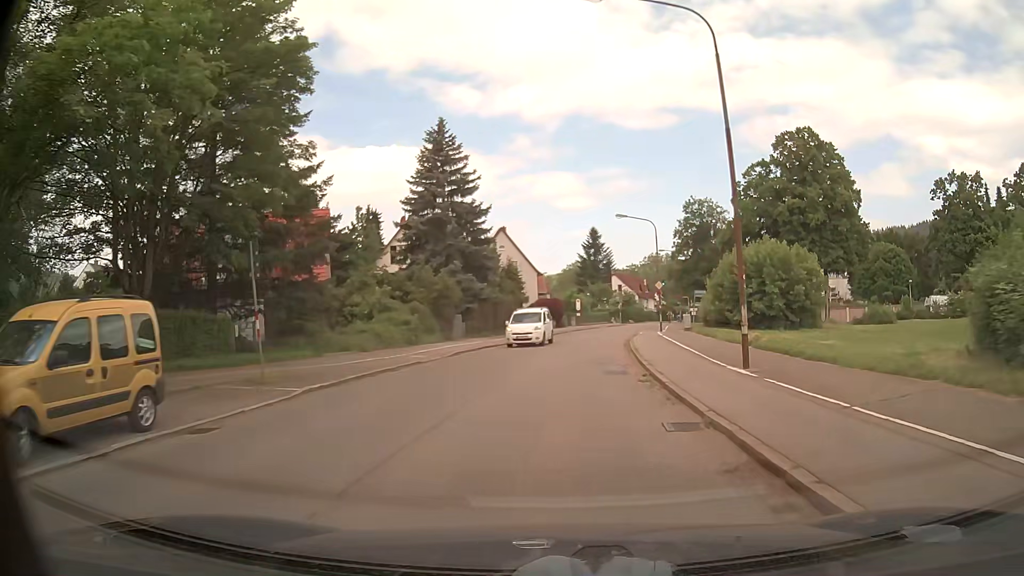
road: tertiary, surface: asphalt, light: Day
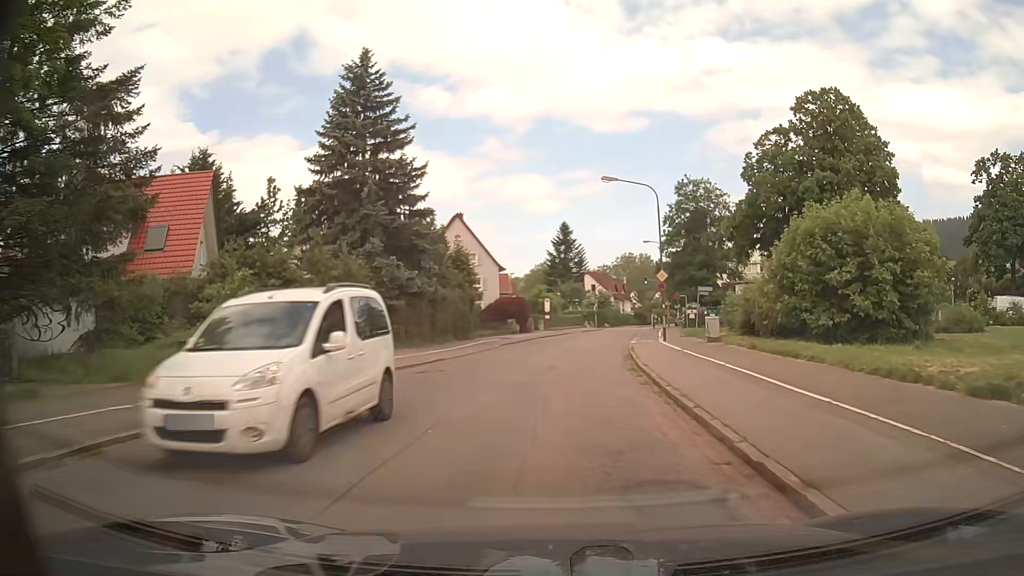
(+0.4, +13.4) m; +3°
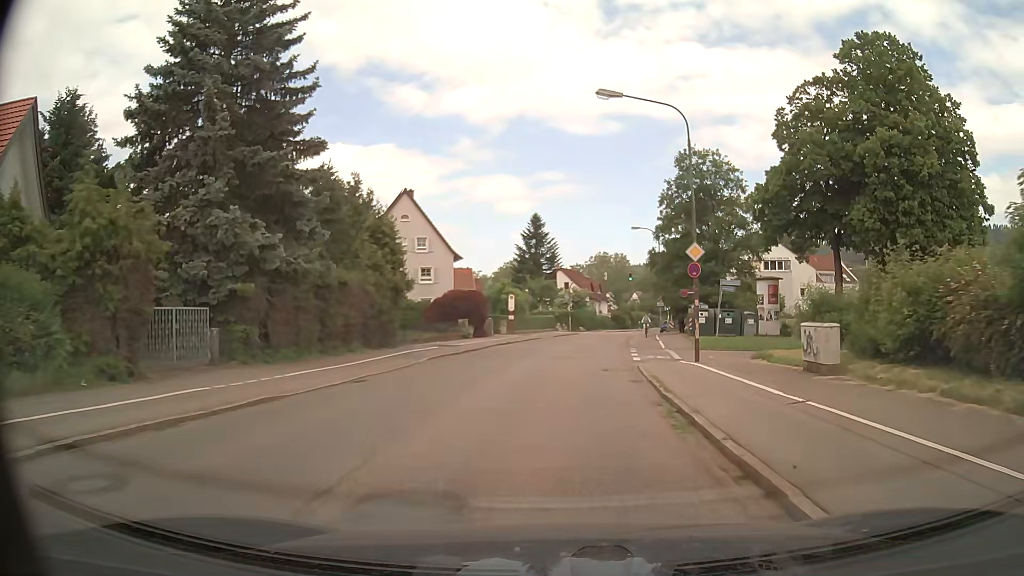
(+0.1, +13.4) m; +2°
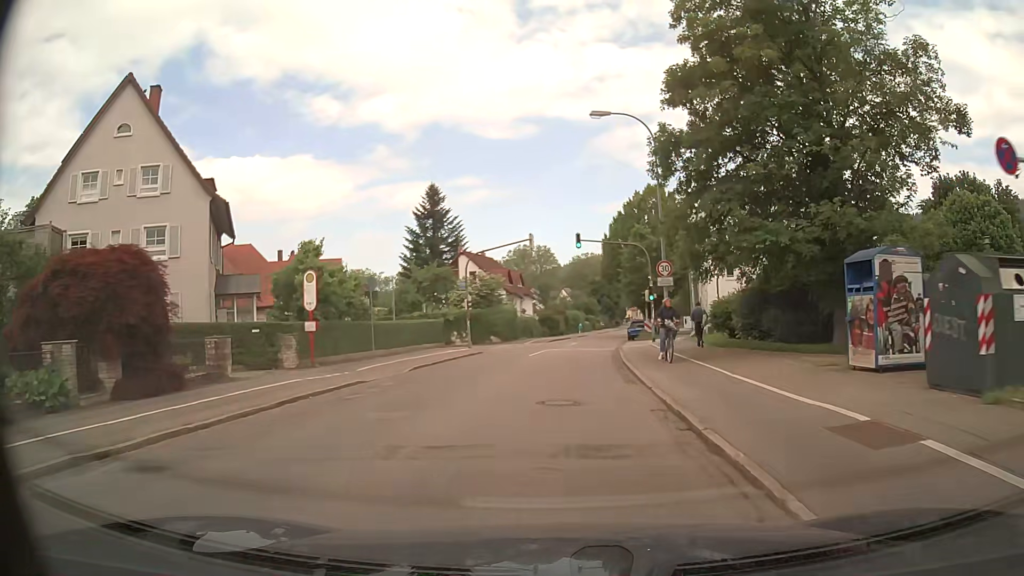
(+2.1, +33.4) m; +6°
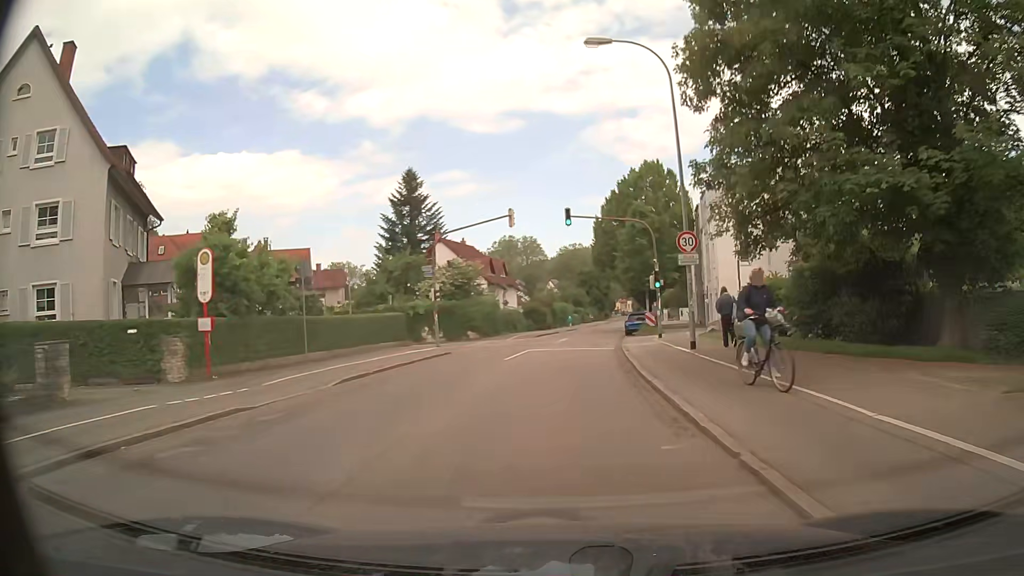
(+0.1, +6.7) m; +1°
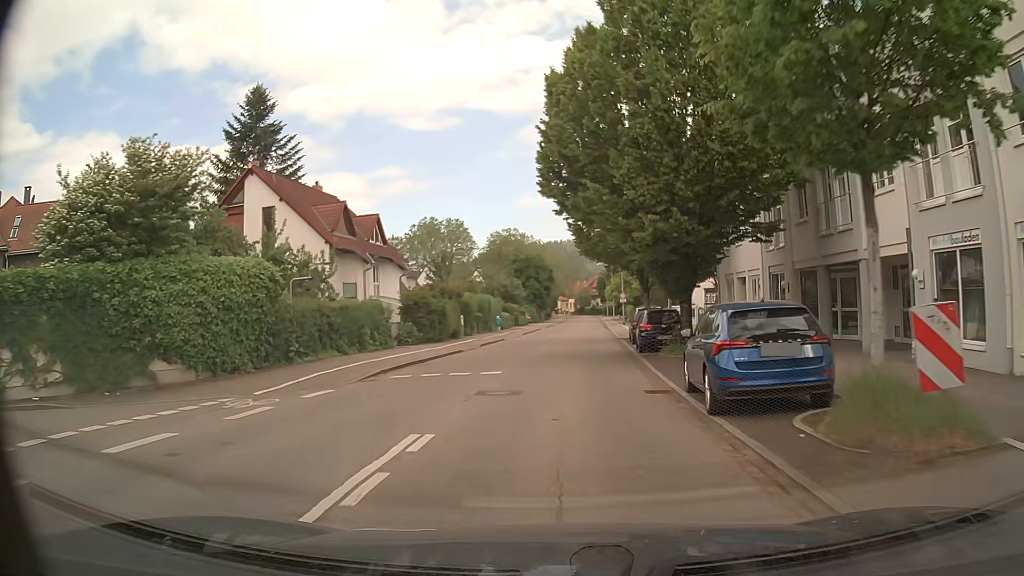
(+1.6, +33.5) m; +6°
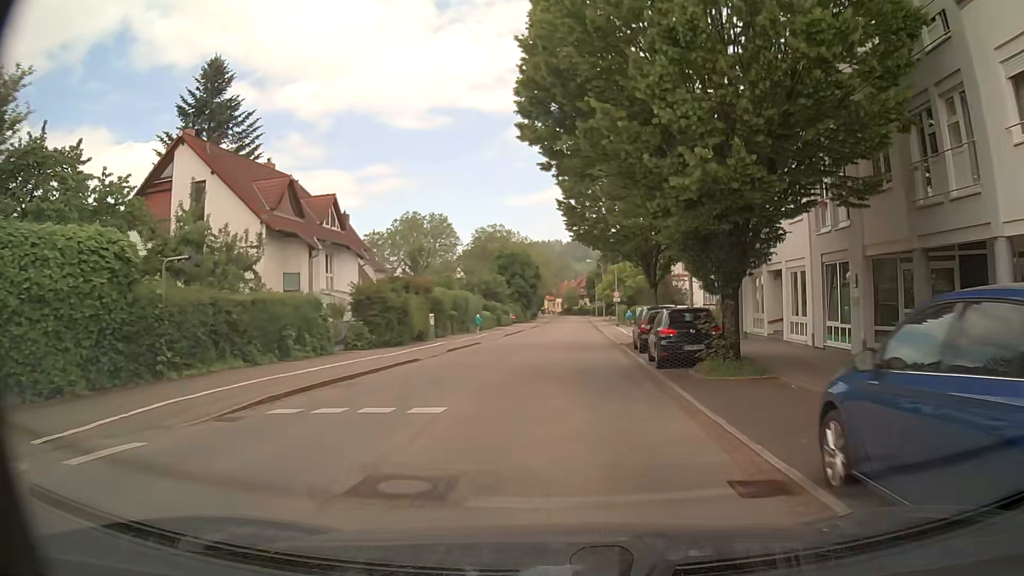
(0.0, +6.8) m; 0°
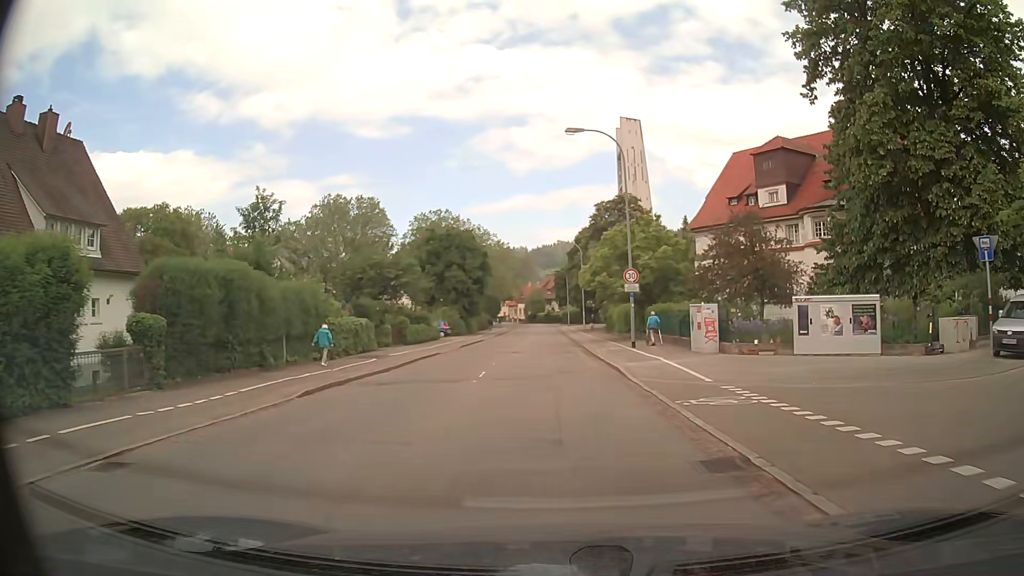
(+1.5, +33.7) m; +5°
(0, +10) (0, +20) (-1, +30) (-1, +40) (-1, +50) (-1, +60) (-1, +70) (-2, +80) (-2, +90) (-2, +100) m
